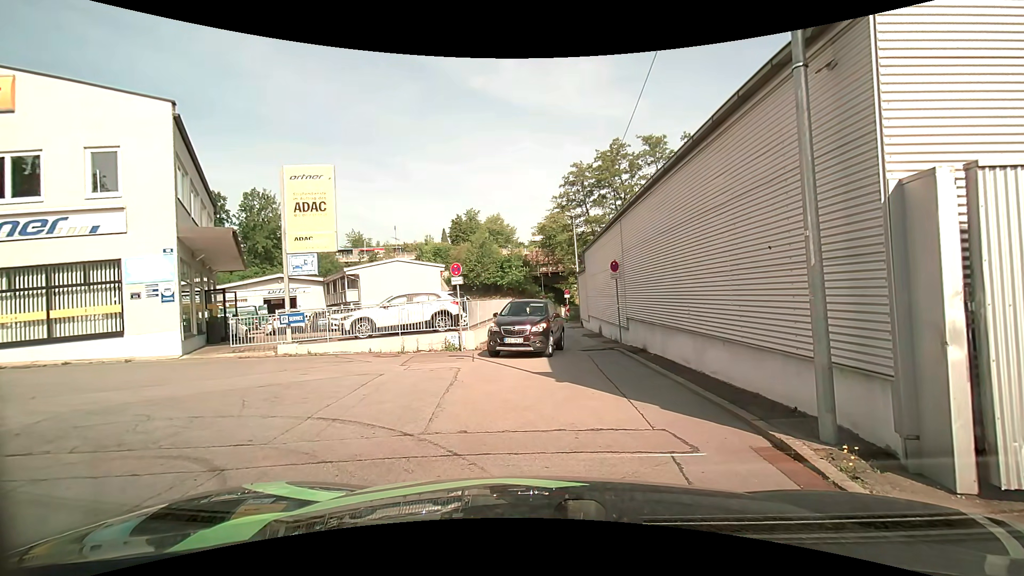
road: residential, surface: asphalt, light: Day
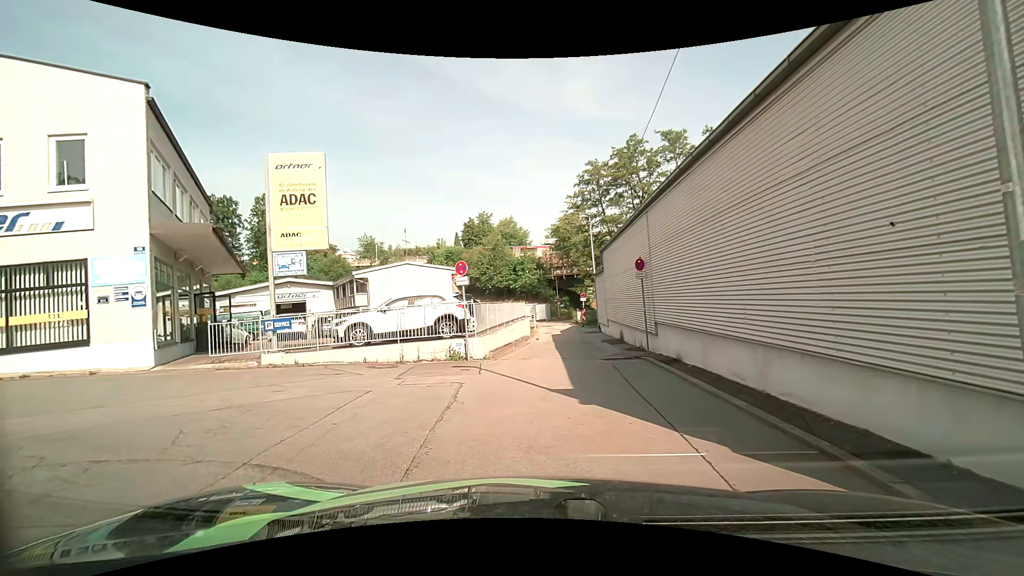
(0.0, +2.1) m; -3°
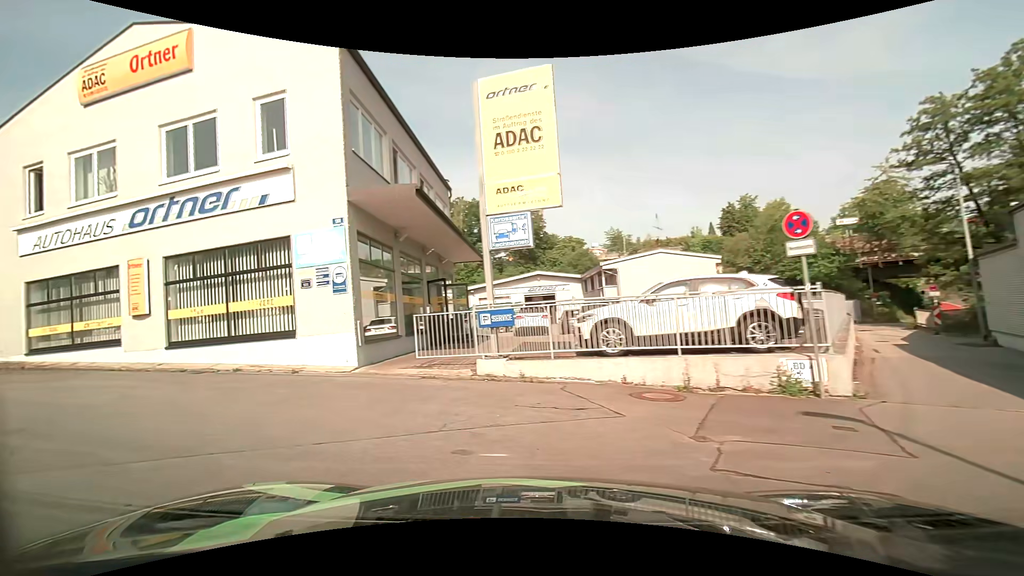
(-1.0, +5.8) m; -26°
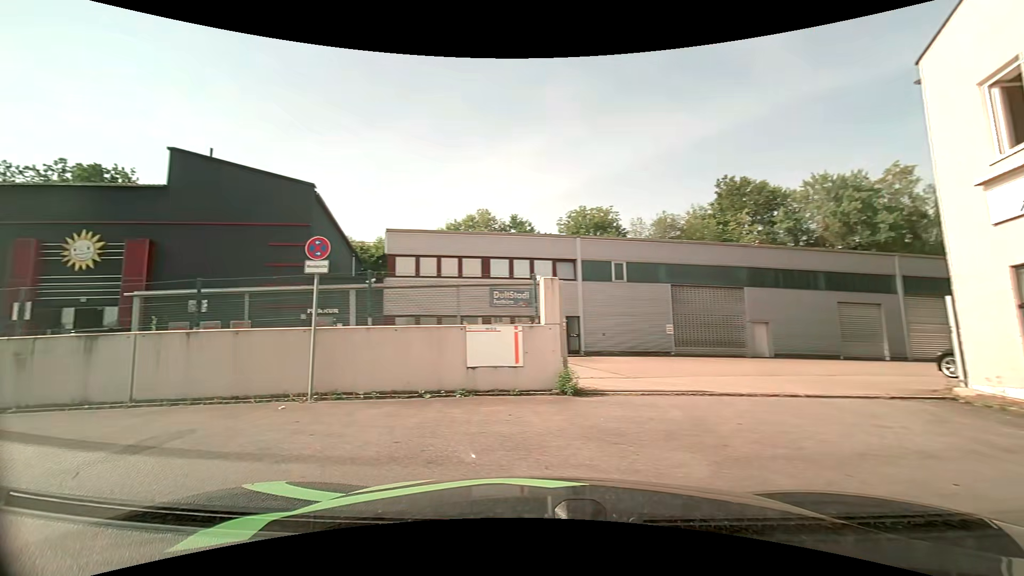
(-5.3, +6.3) m; -84°
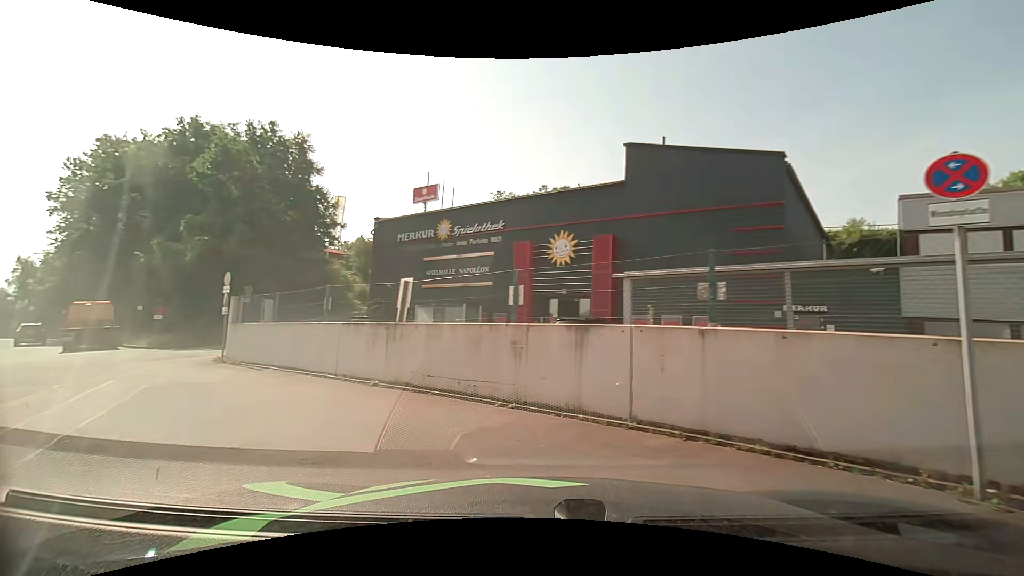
(-1.7, +3.9) m; -47°
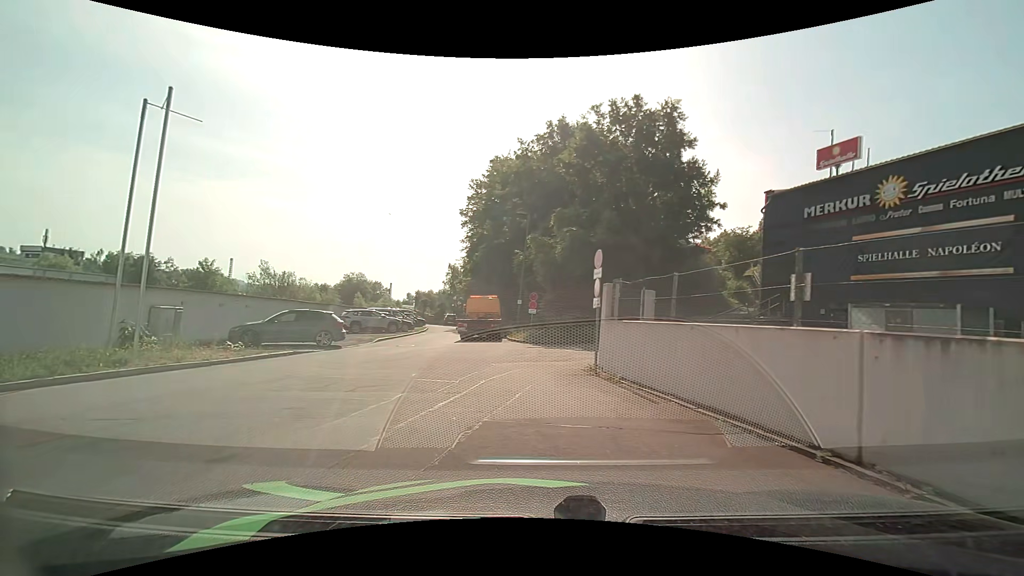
(-2.5, +6.2) m; -39°
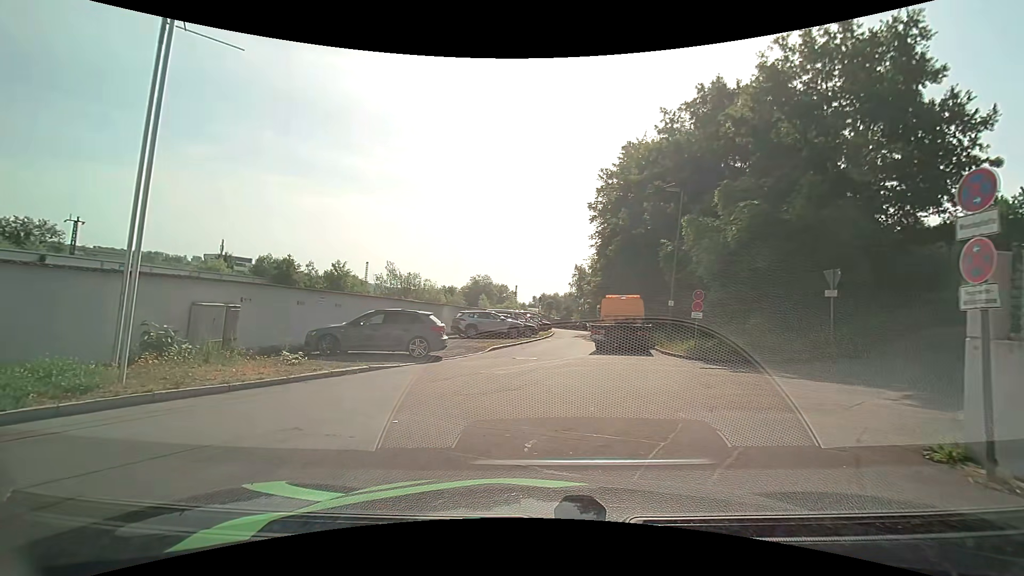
(-0.8, +5.9) m; -14°
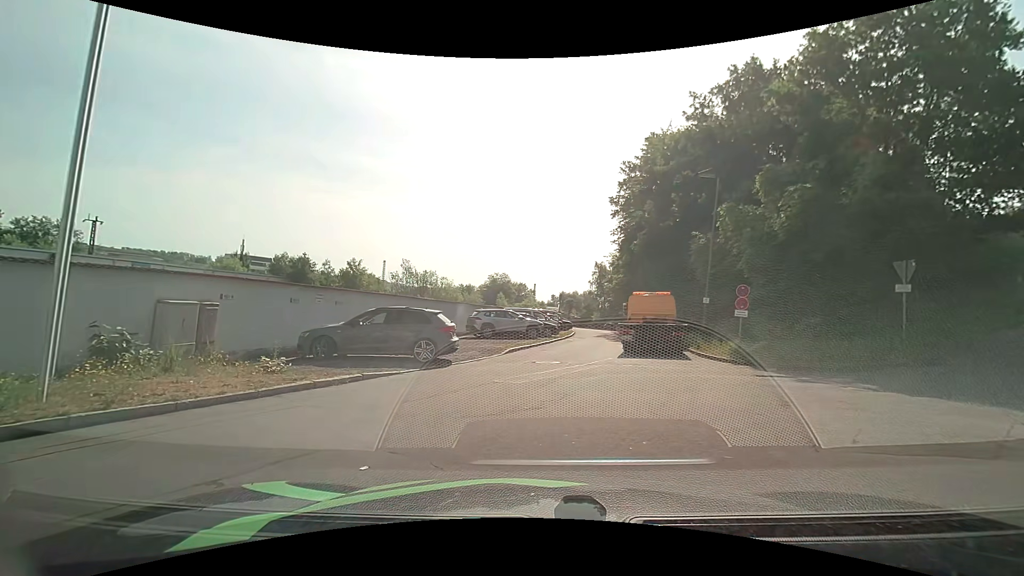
(-0.1, +2.0) m; -1°
